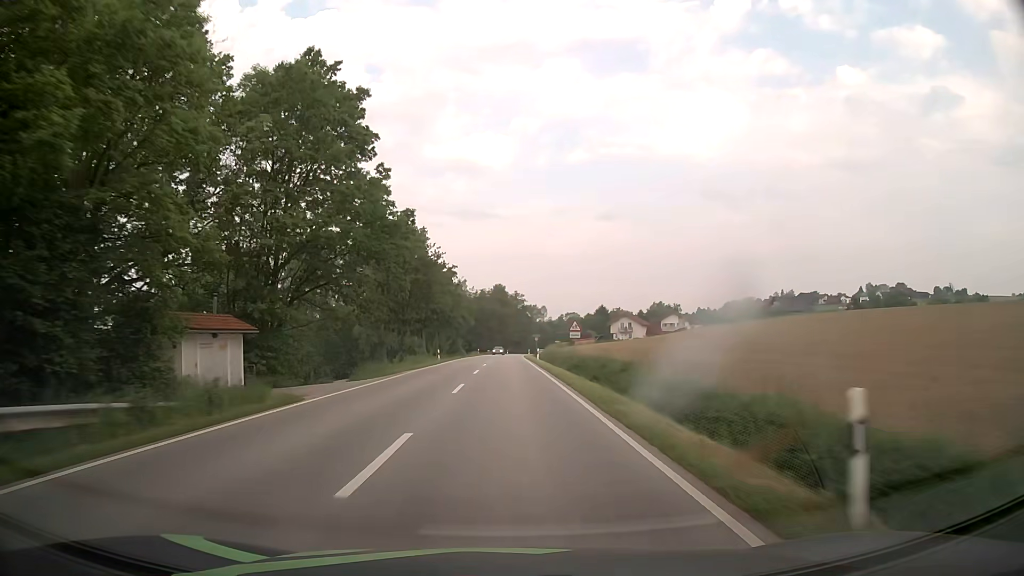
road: secondary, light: Day
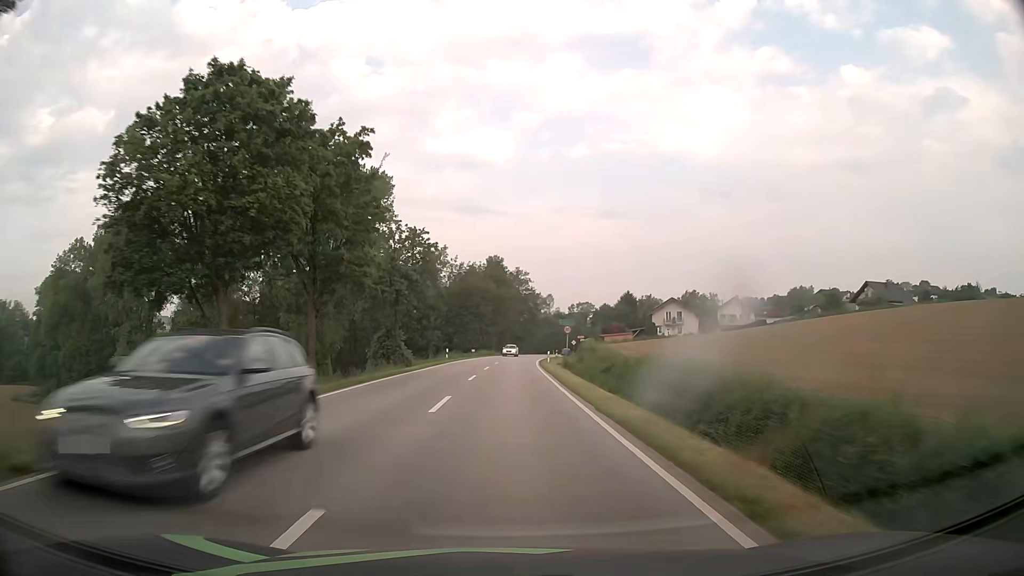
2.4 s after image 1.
(-0.2, +52.5) m; 0°
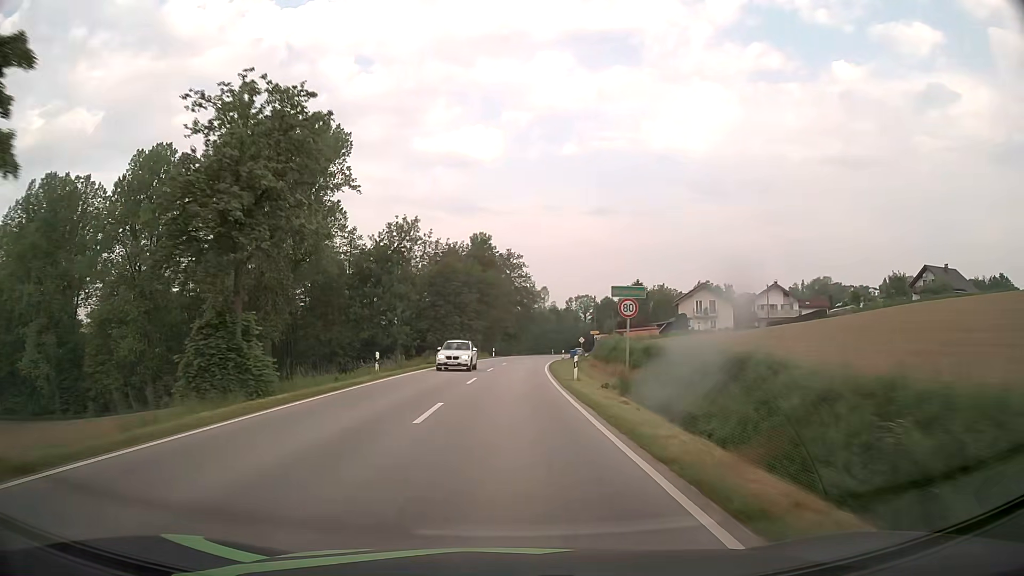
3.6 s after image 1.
(+0.1, +25.8) m; +1°
(0, +10) (0, +20) (0, +30) (+1, +40) (+1, +50) (+2, +60) (+3, +70) (+4, +80) (+6, +90) (+8, +100) m
